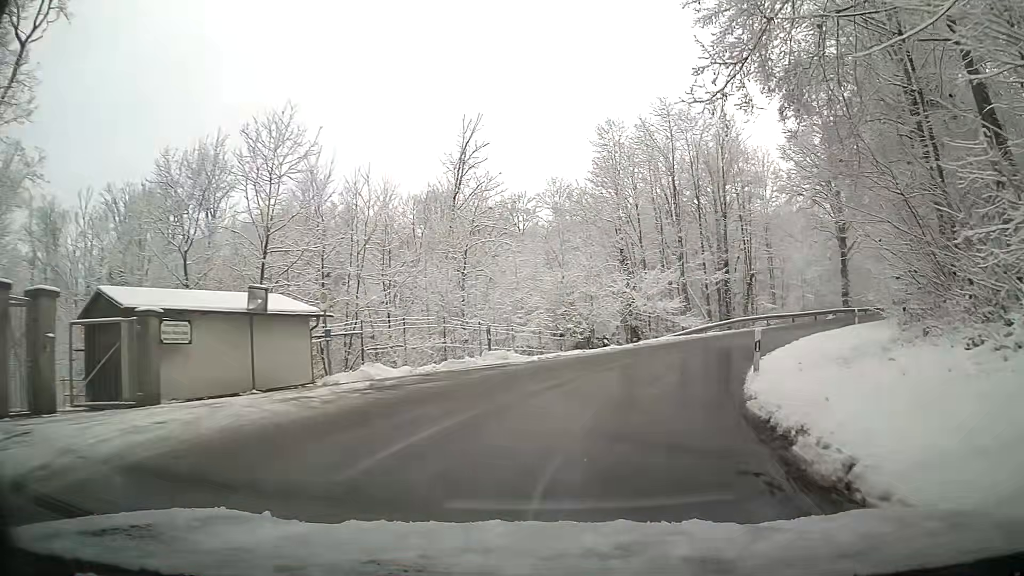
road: tertiary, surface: asphalt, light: Day
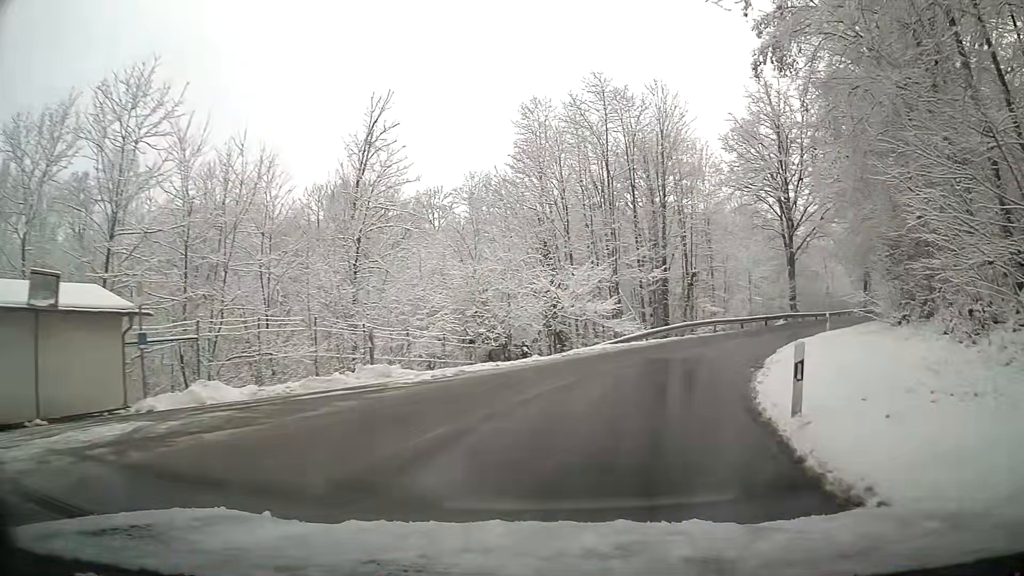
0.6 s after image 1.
(+0.4, +6.3) m; +7°
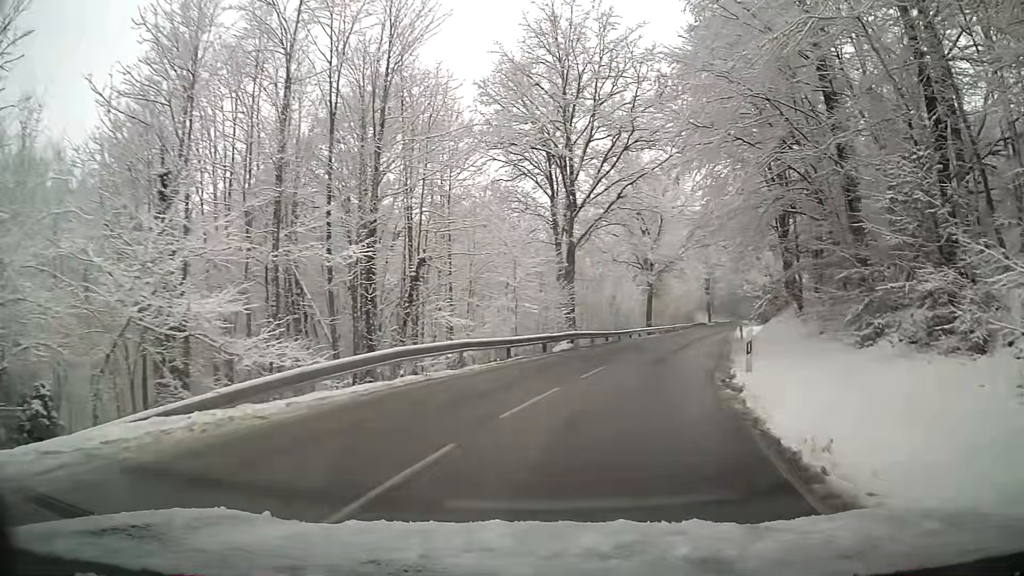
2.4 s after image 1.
(+3.8, +18.8) m; +23°
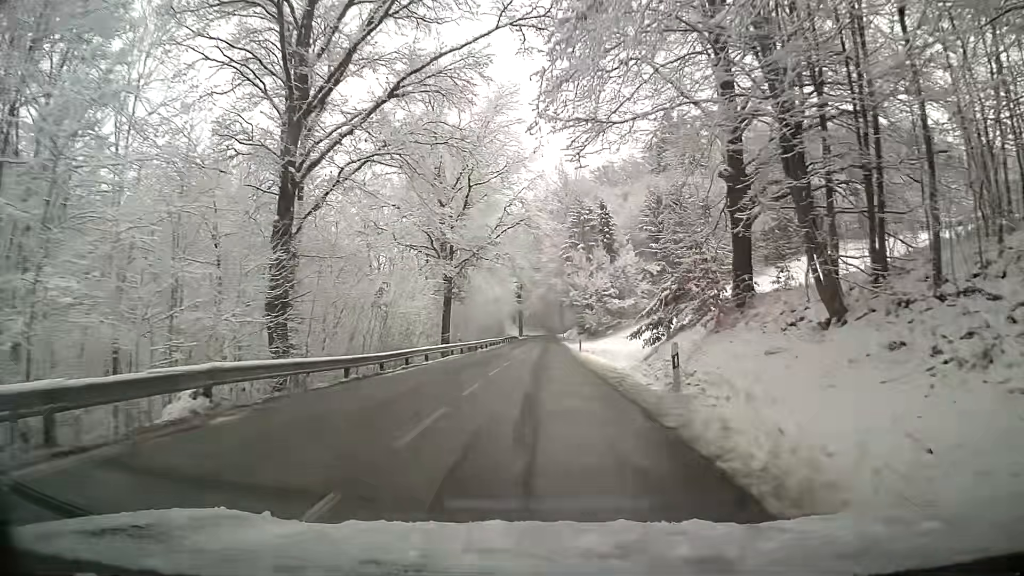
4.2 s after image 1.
(+3.0, +20.1) m; +14°
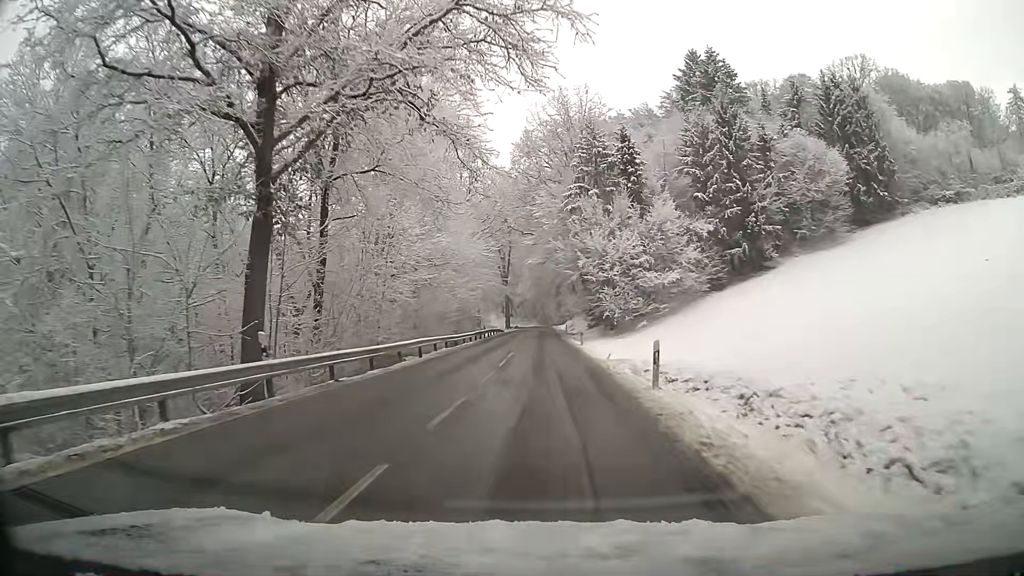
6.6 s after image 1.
(+0.7, +29.9) m; +1°
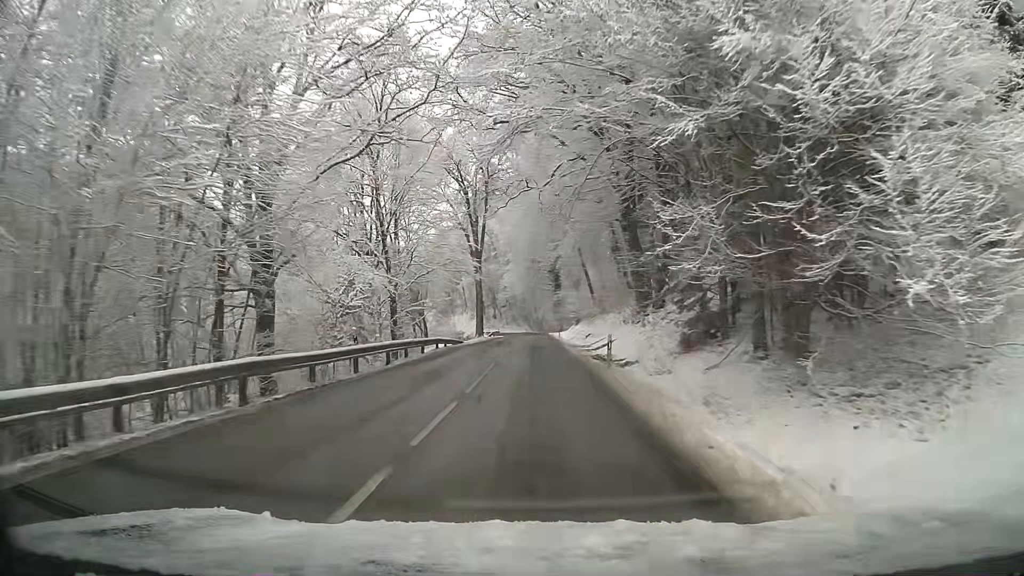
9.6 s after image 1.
(-0.2, +41.6) m; -1°
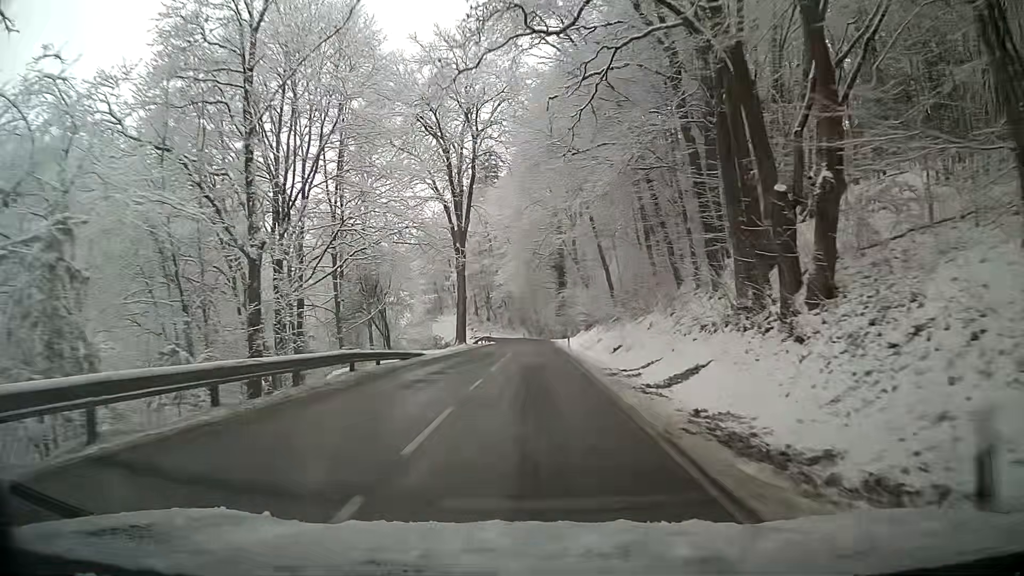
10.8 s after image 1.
(+0.2, +17.1) m; +2°
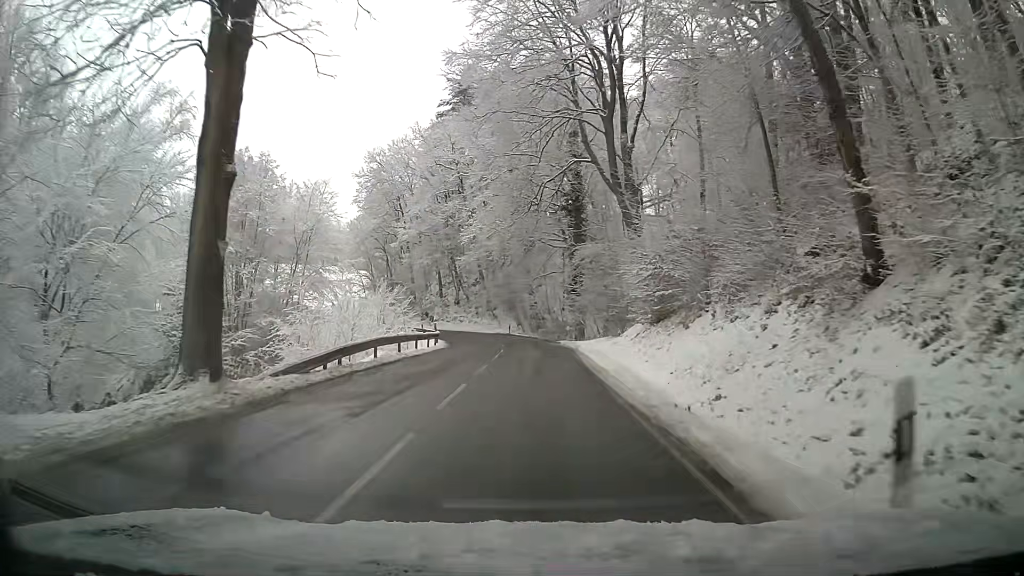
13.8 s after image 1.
(+0.1, +40.8) m; +1°
